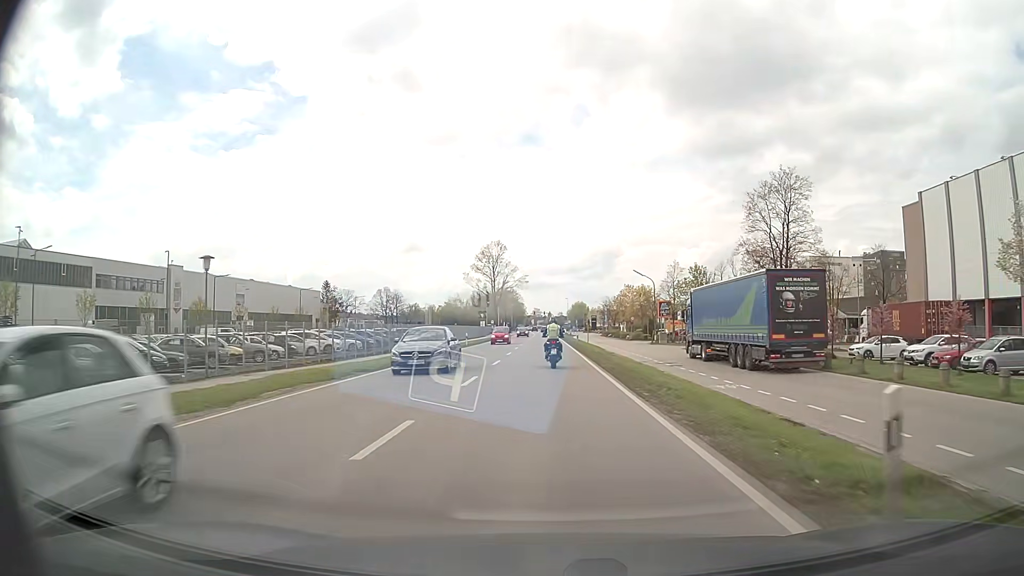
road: primary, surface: asphalt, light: Day
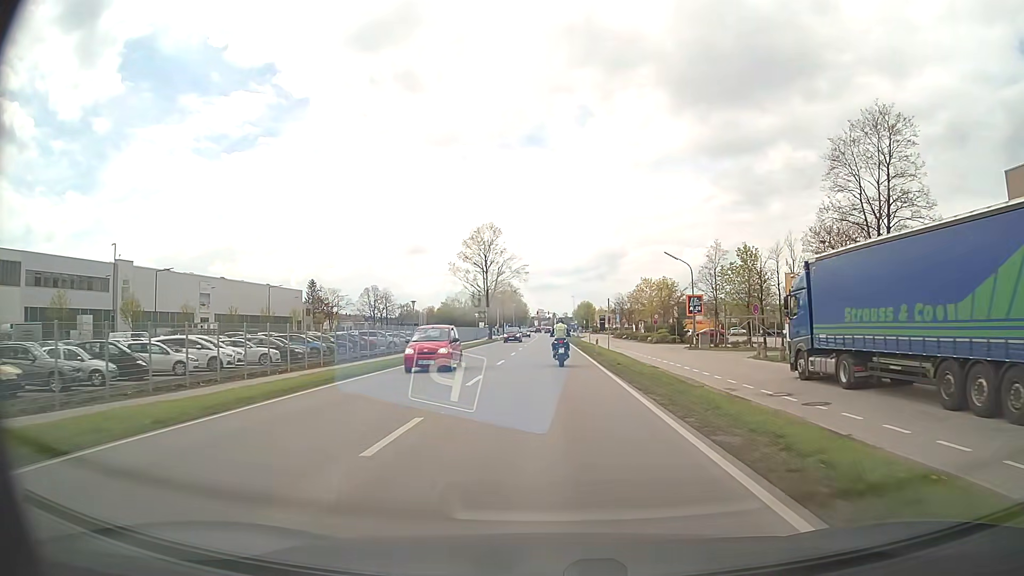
(-0.1, +17.8) m; -1°
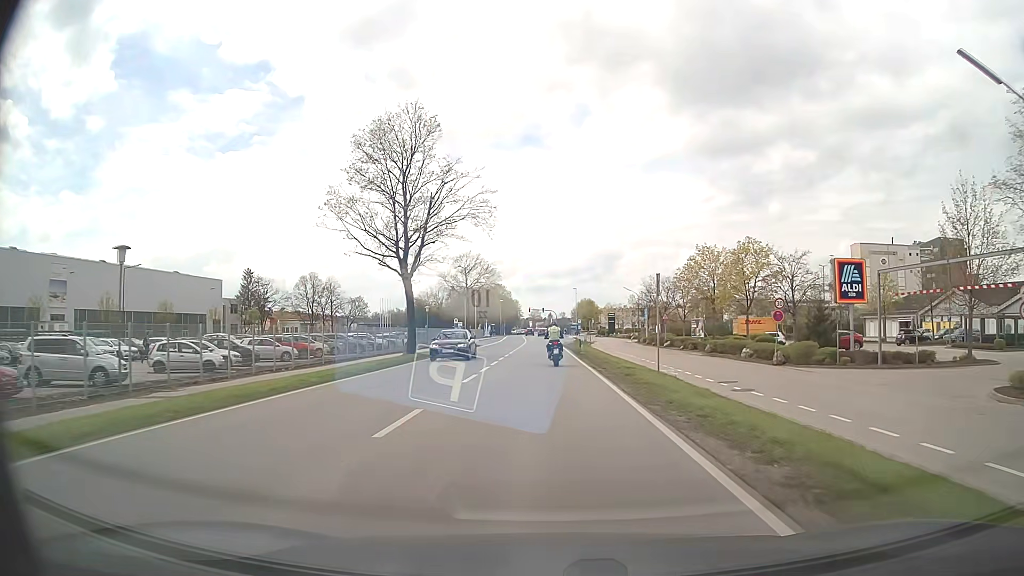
(+0.3, +43.8) m; 0°
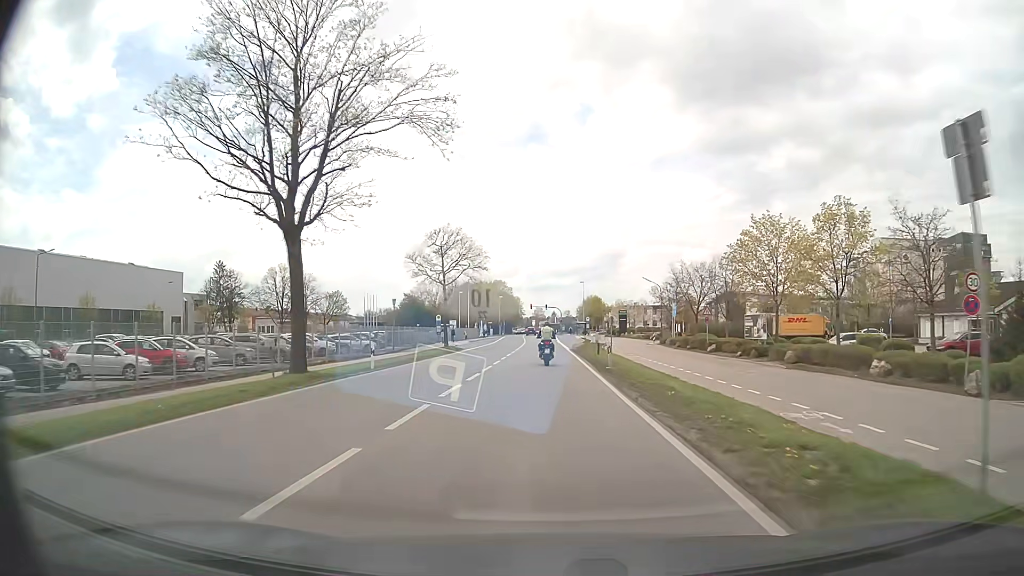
(0.0, +17.4) m; 0°
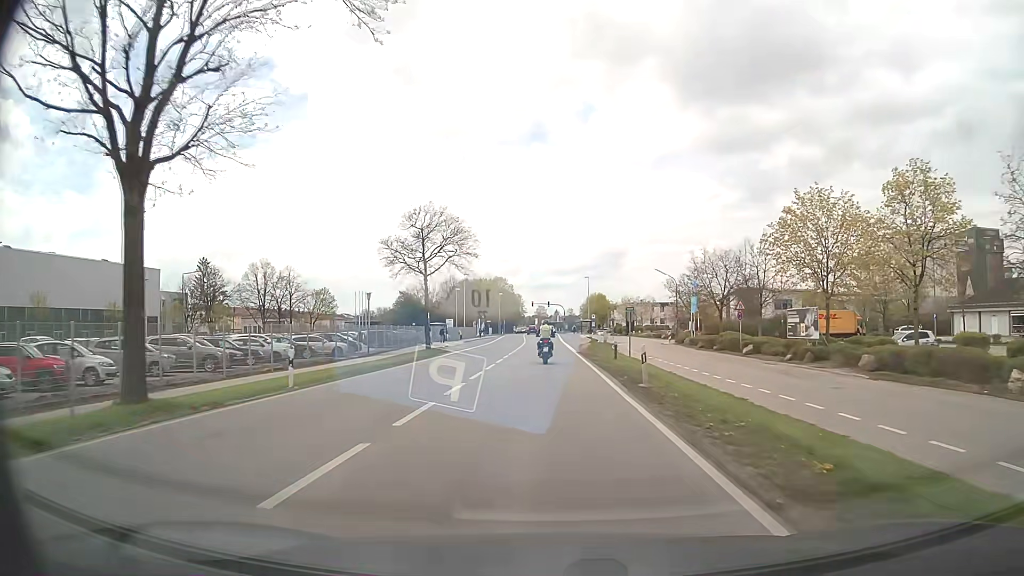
(0.0, +8.8) m; 0°
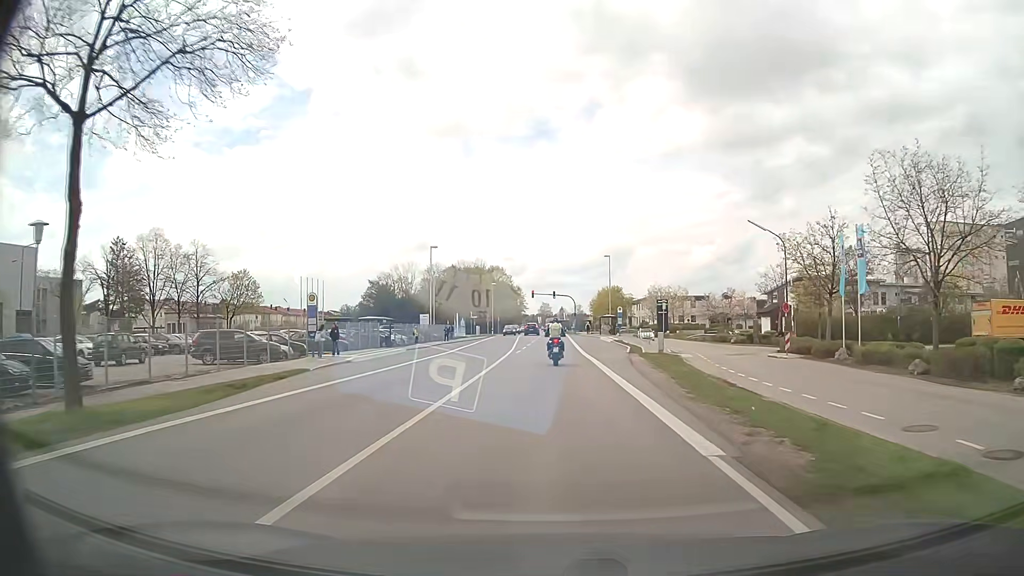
(-0.1, +34.0) m; 0°
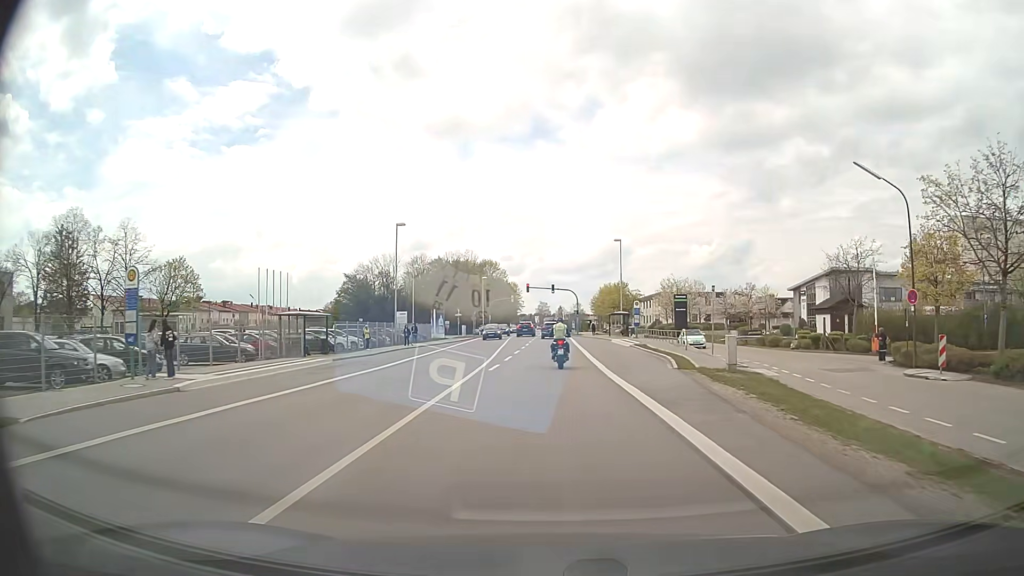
(0.0, +15.7) m; 0°
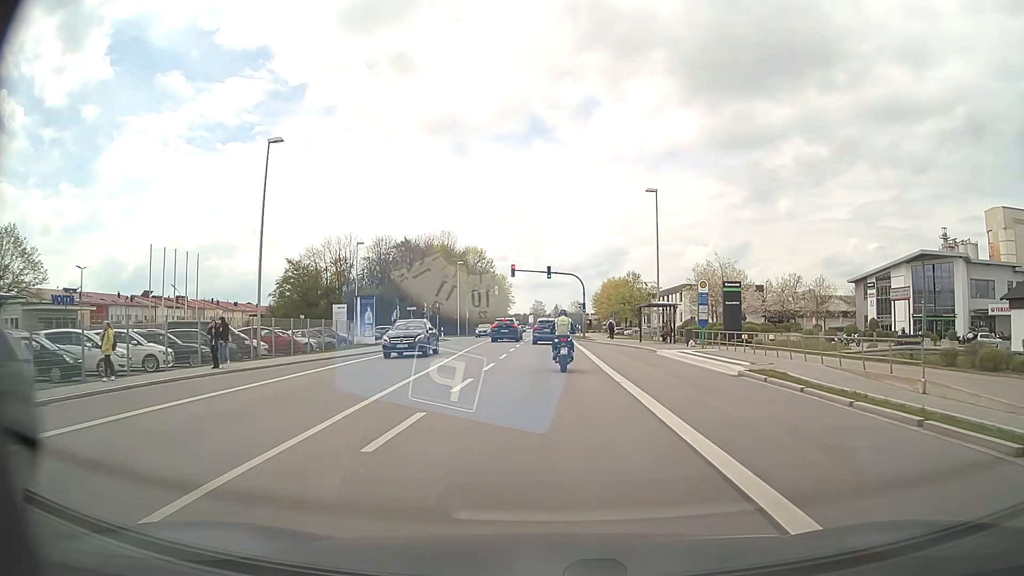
(0.0, +26.4) m; 0°
(0, +10) (0, +20) (0, +30) (0, +40) (0, +50) (0, +60) (0, +70) (0, +80) (0, +90) (0, +100) m
